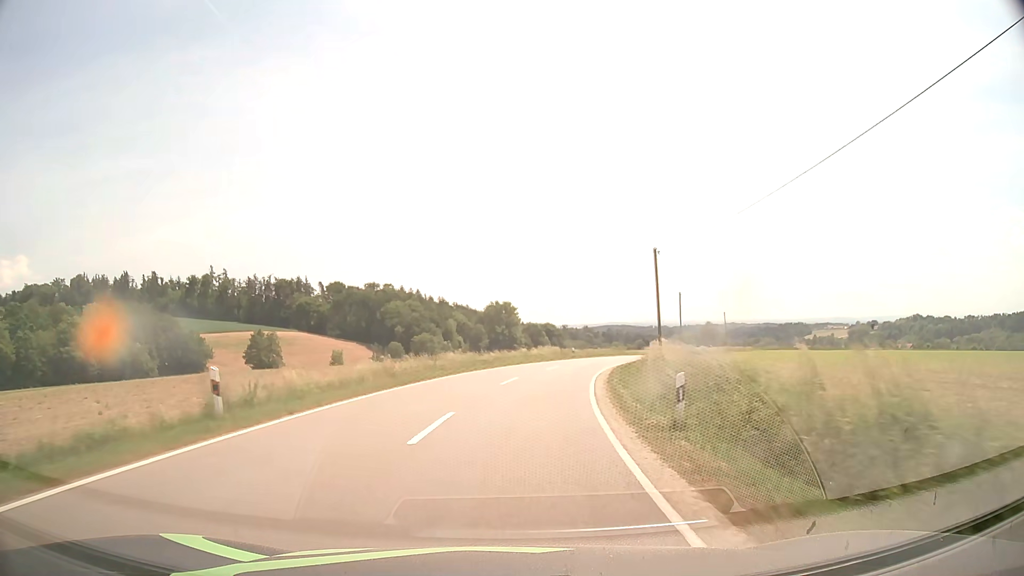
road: tertiary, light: Day
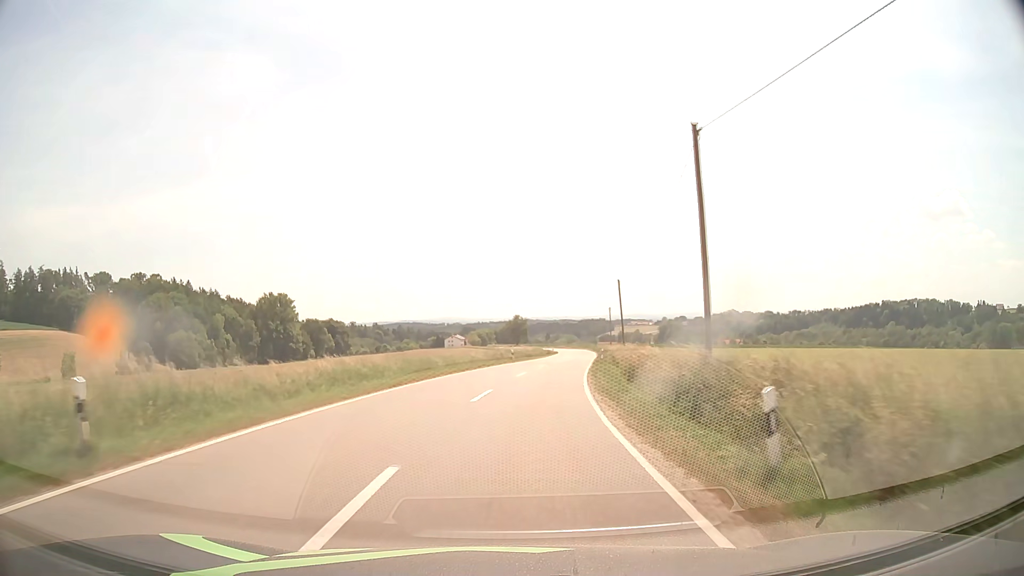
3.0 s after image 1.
(+8.2, +52.8) m; +18°
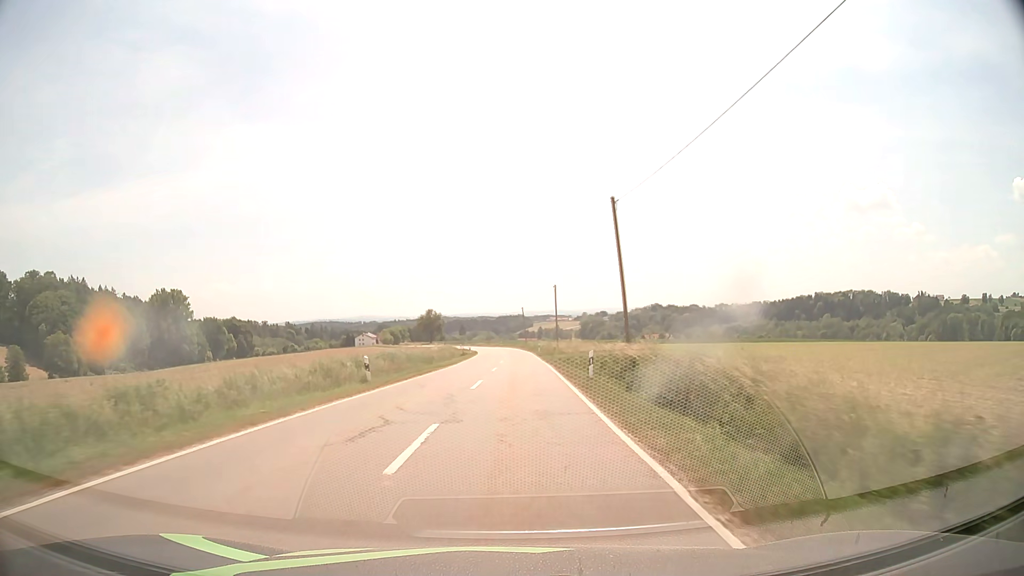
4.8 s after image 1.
(+2.2, +32.3) m; +7°
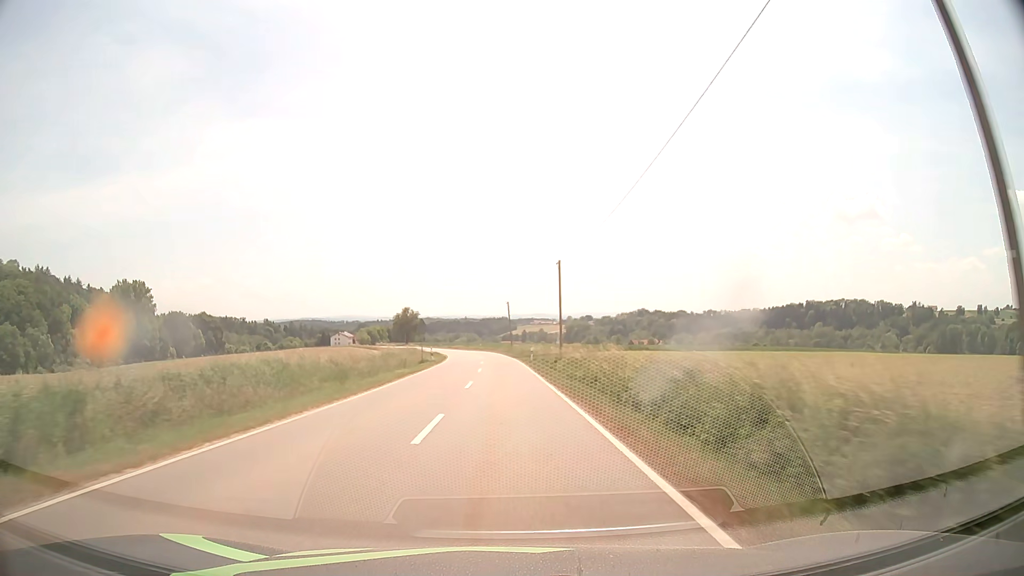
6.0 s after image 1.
(+0.4, +21.7) m; +1°
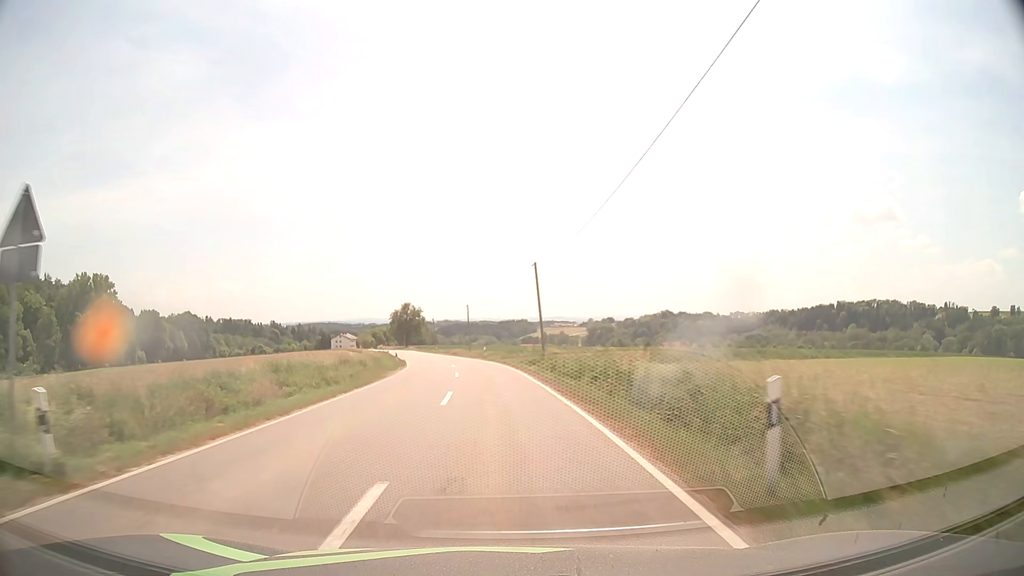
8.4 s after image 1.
(-0.3, +43.3) m; -1°
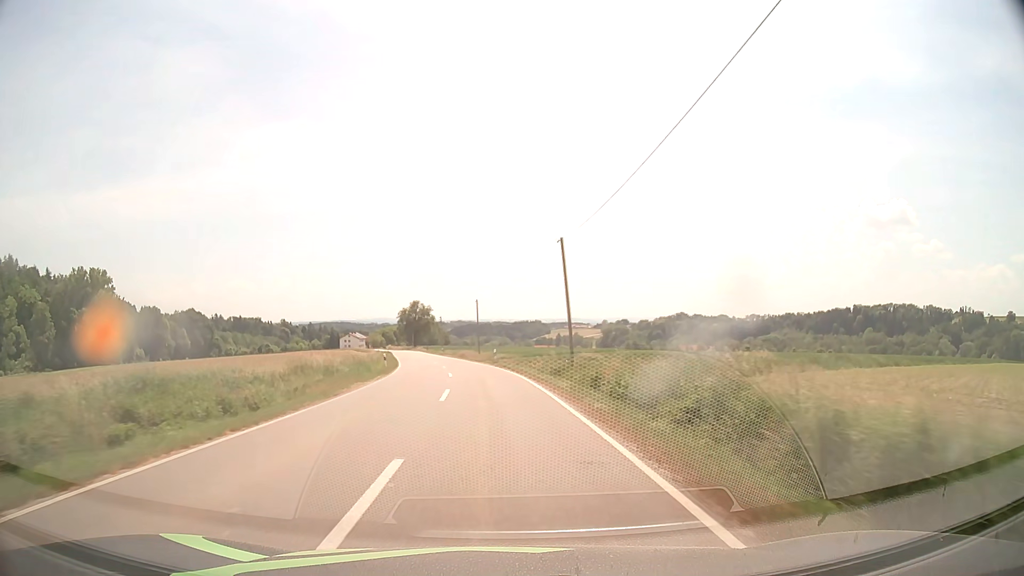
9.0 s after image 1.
(-0.1, +10.7) m; -1°
(0, +10) (-1, +20) (-1, +30) (-2, +40) (-4, +50) (-5, +60) (-7, +70) (-9, +79) (-11, +89) (-13, +99) m
